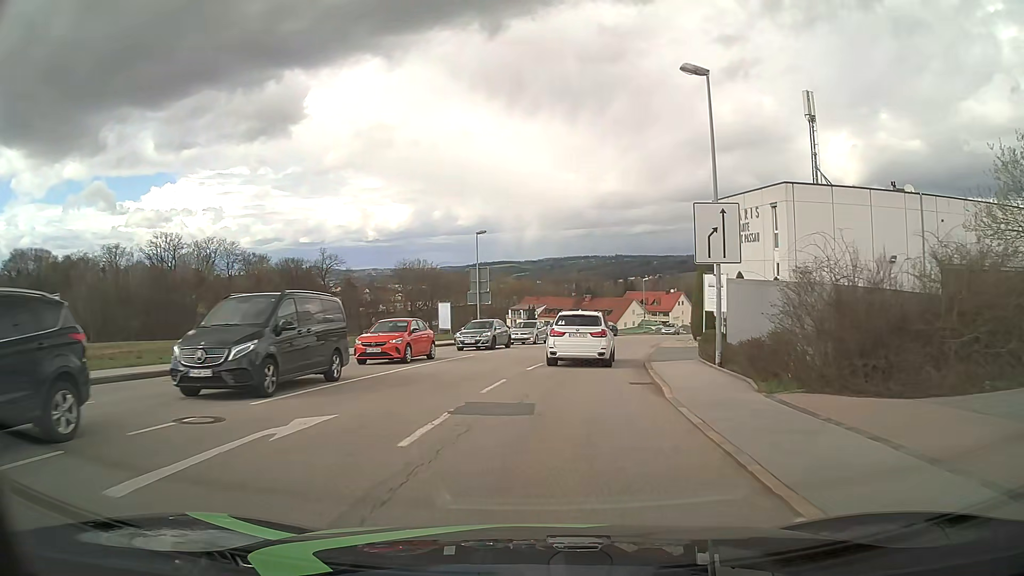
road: tertiary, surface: asphalt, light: Day
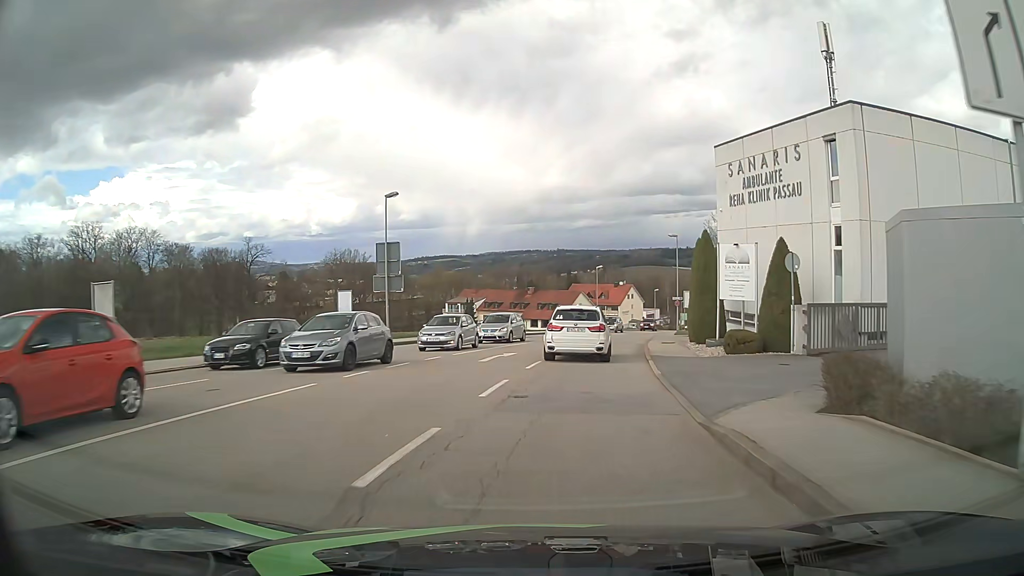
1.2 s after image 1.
(+0.6, +13.7) m; +5°
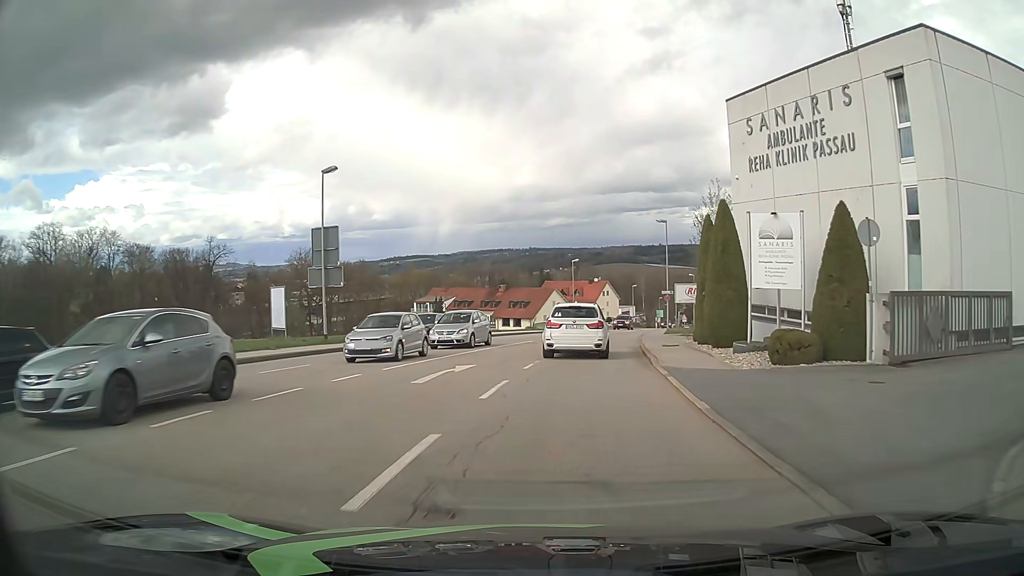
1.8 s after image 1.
(+0.1, +6.8) m; +2°
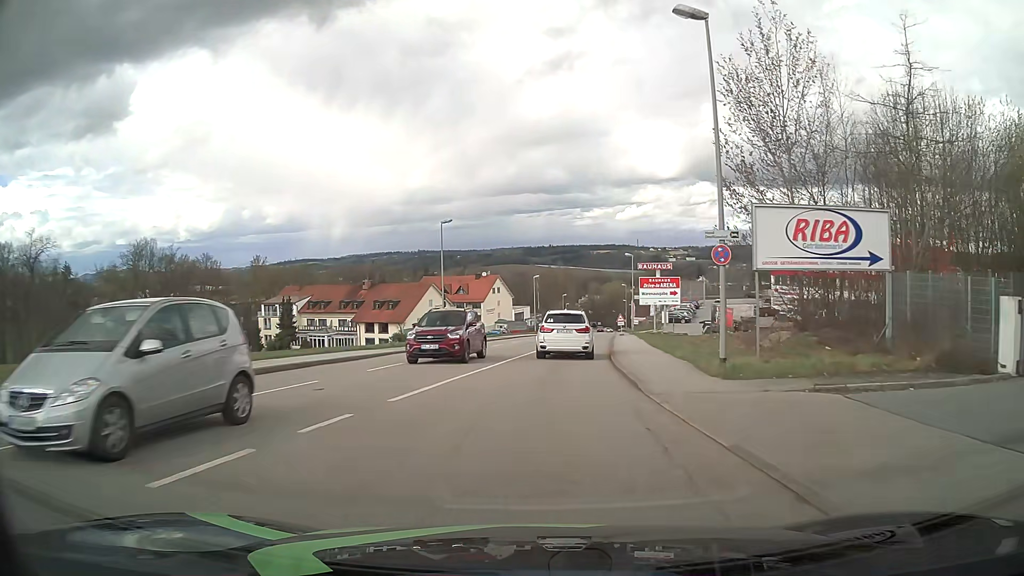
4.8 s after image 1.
(+2.9, +34.2) m; +9°
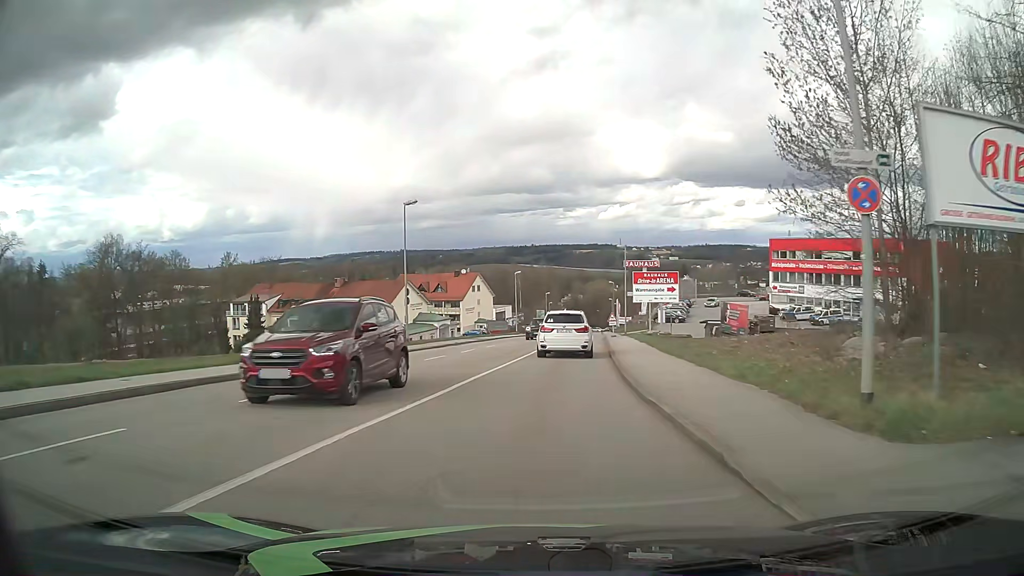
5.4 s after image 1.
(+0.1, +7.2) m; +1°
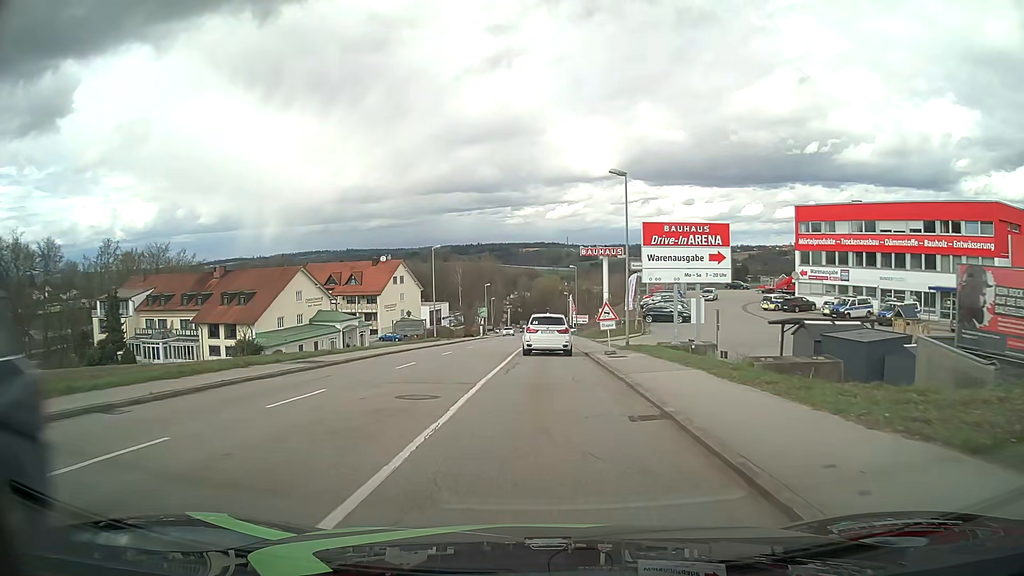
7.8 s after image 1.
(+1.5, +30.0) m; +5°
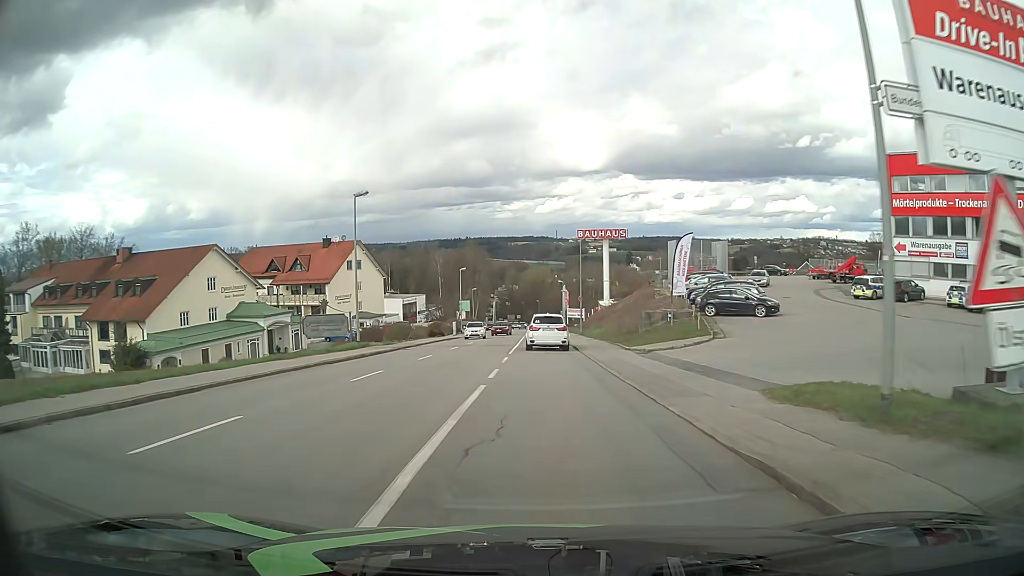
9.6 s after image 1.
(0.0, +22.9) m; +1°
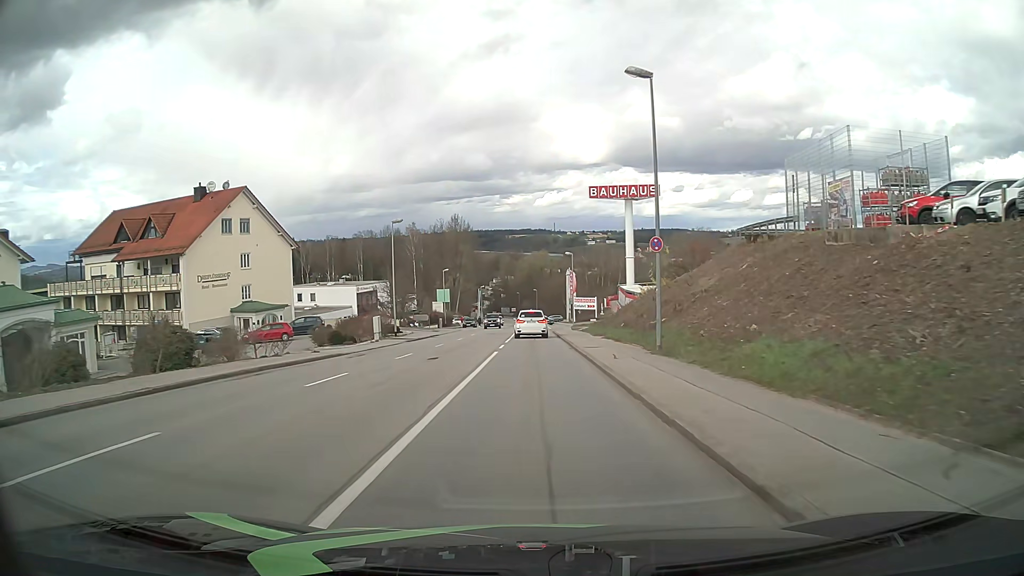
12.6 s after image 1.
(+0.3, +38.0) m; 0°
(0, +10) (0, +20) (0, +30) (0, +40) (0, +50) (0, +60) (0, +70) (0, +80) (0, +90) (0, +100) m
